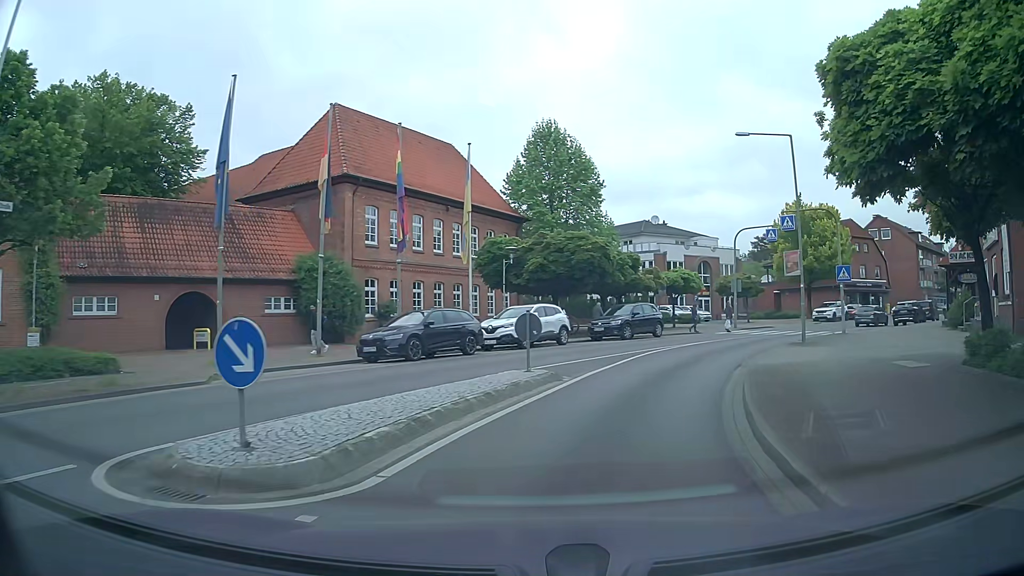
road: secondary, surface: asphalt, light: Day
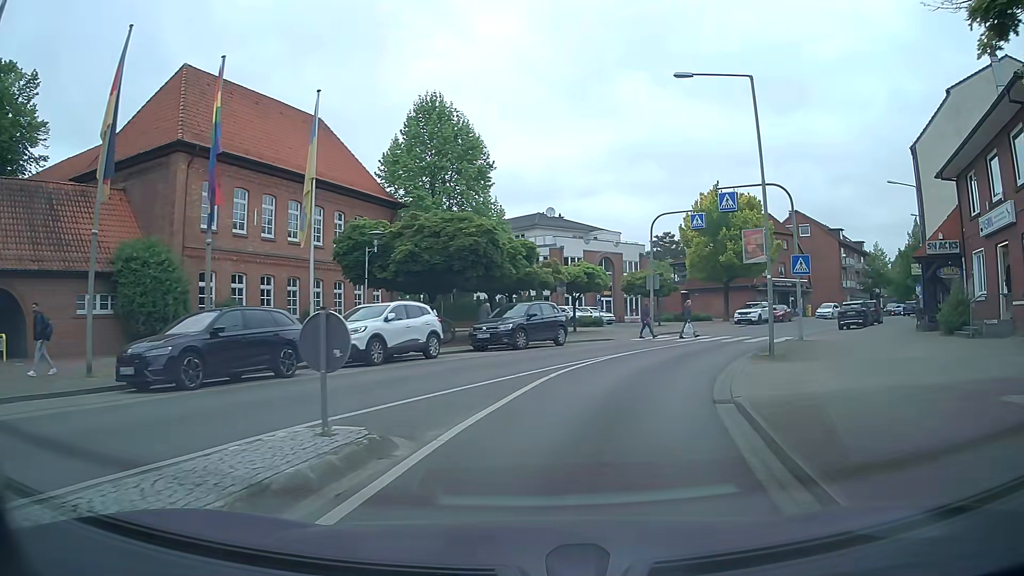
(+0.6, +7.2) m; +9°
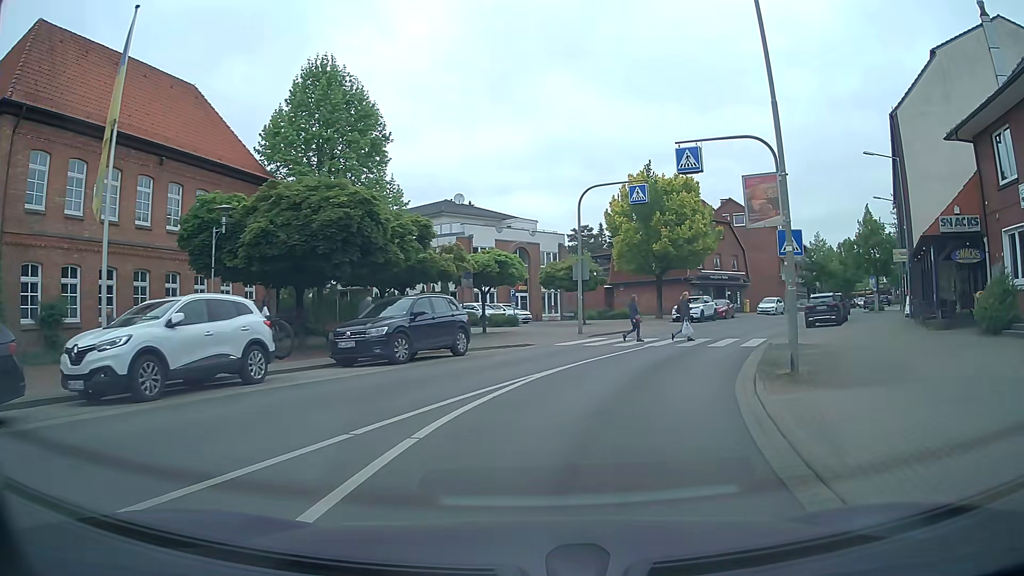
(+0.5, +6.9) m; +7°
(+1, +10) (+4, +19) (+9, +28) (+13, +37) (+19, +45) (+25, +53) (+31, +61) (+37, +69) (+43, +77) (+49, +85) m
